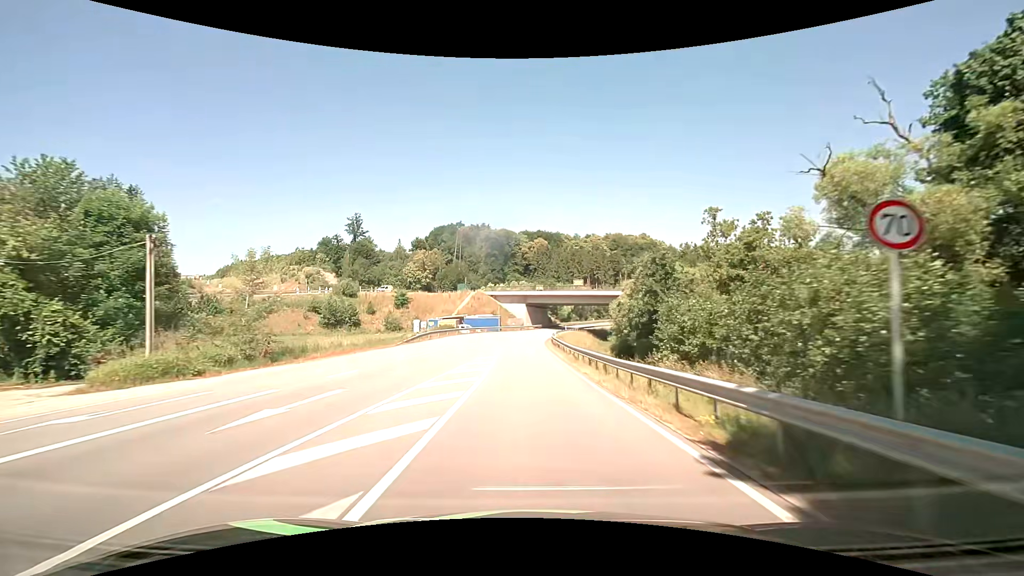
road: secondary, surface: asphalt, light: Day
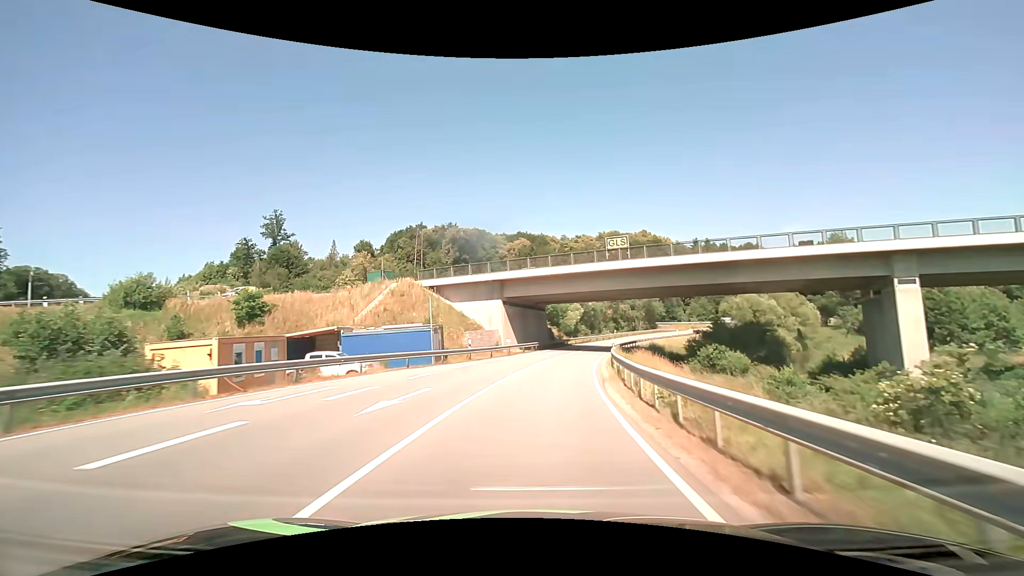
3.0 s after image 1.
(-0.4, +51.4) m; +1°
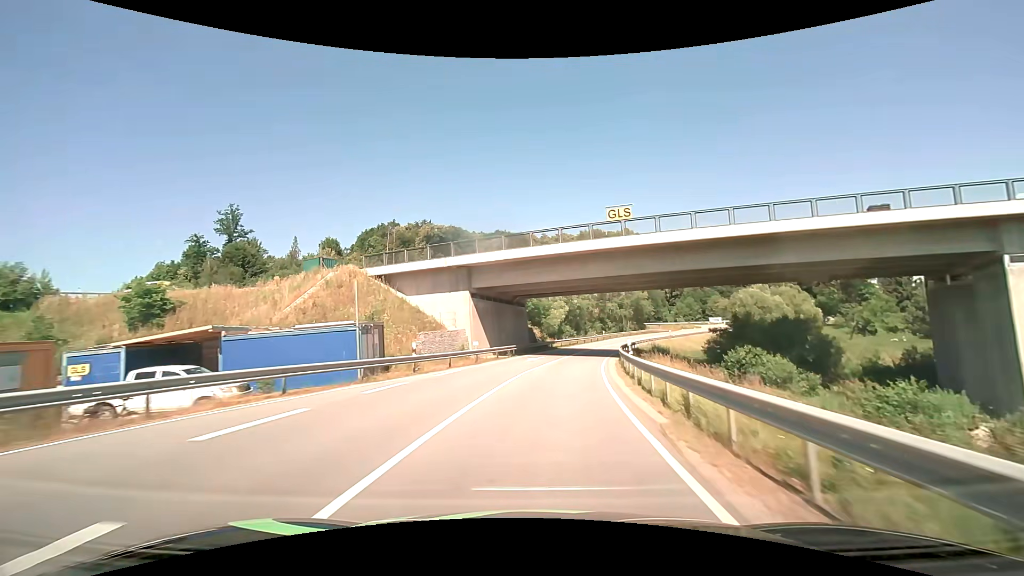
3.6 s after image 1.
(+0.2, +10.2) m; +2°
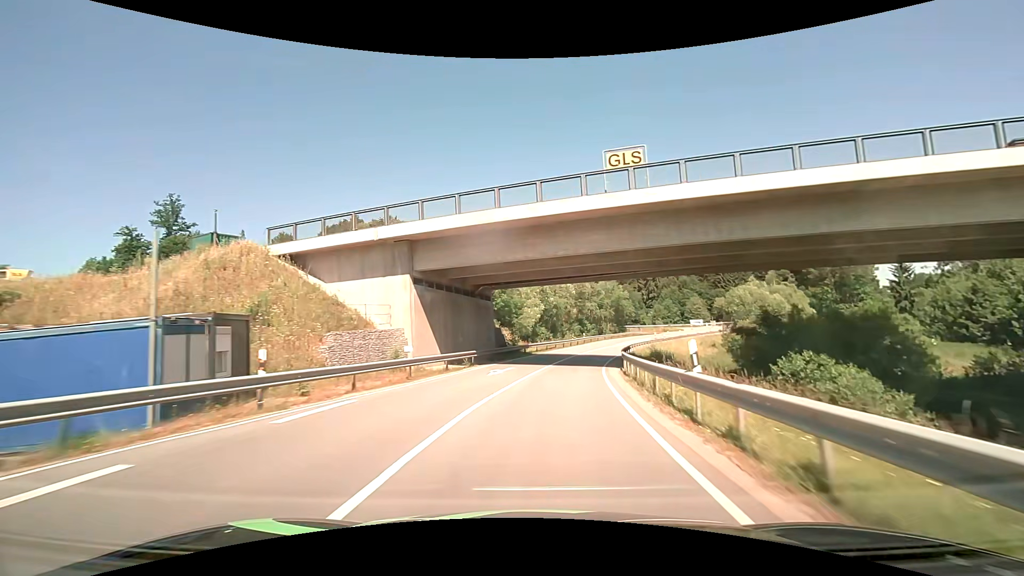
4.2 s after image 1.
(+0.3, +10.2) m; +3°
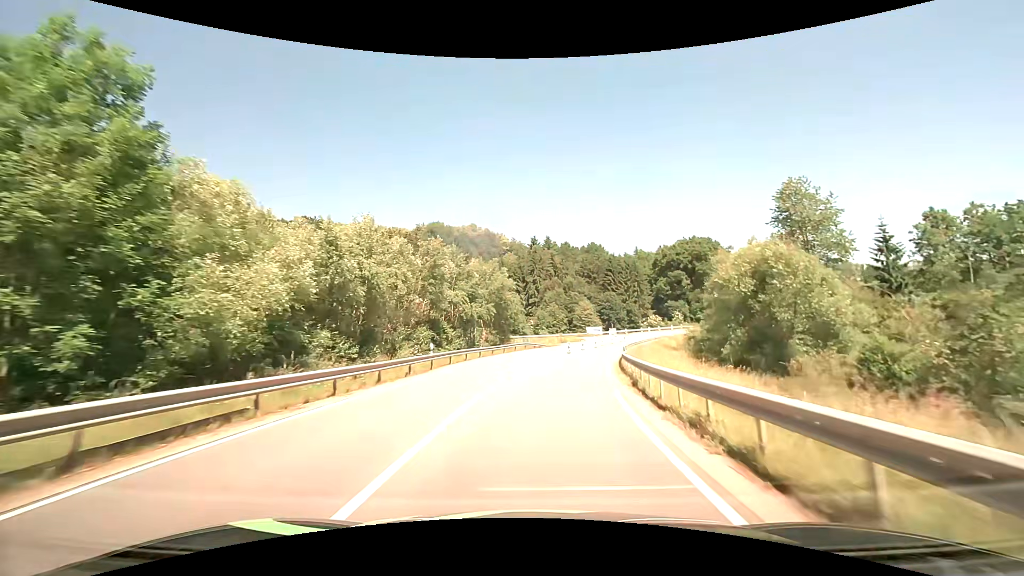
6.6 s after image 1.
(+4.7, +39.1) m; +15°
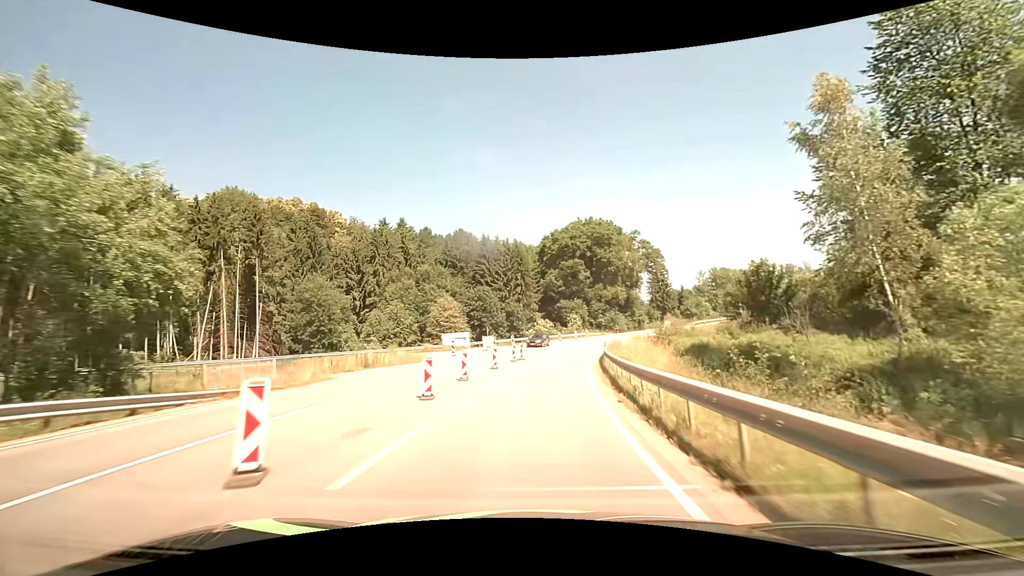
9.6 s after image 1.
(+6.8, +46.6) m; +15°
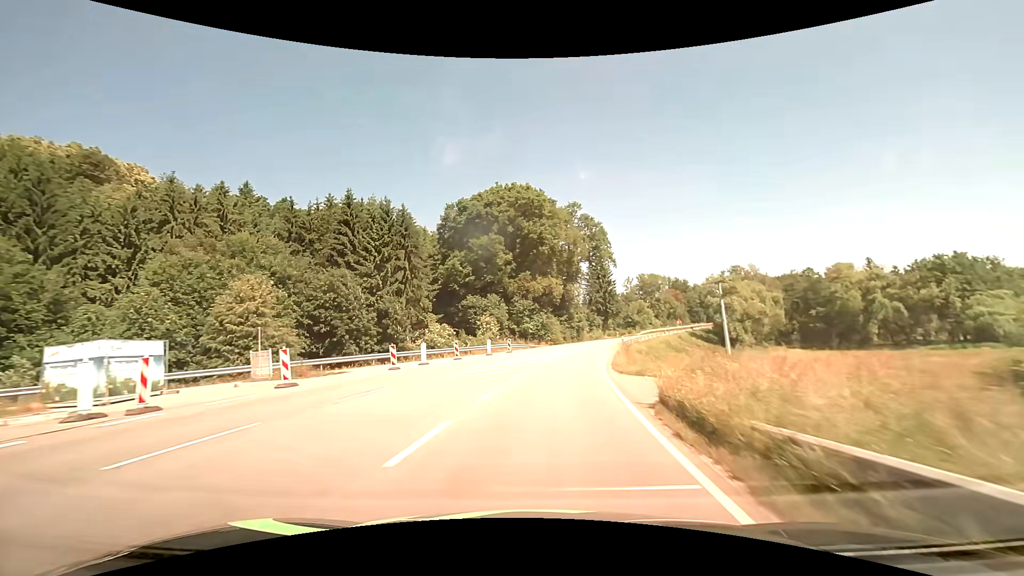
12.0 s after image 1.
(+3.0, +37.3) m; +10°
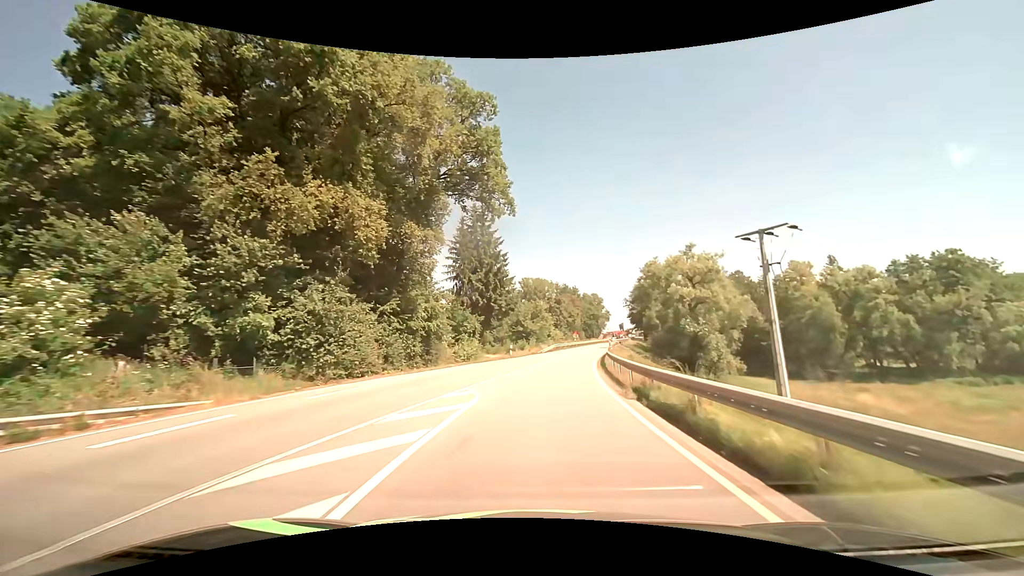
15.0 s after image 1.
(+5.5, +47.6) m; +14°
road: tertiary
(0, +10) (+1, +20) (+2, +30) (+4, +40) (+6, +50) (+8, +59) (+10, +69) (+12, +79) (+14, +89) (+17, +98) m
